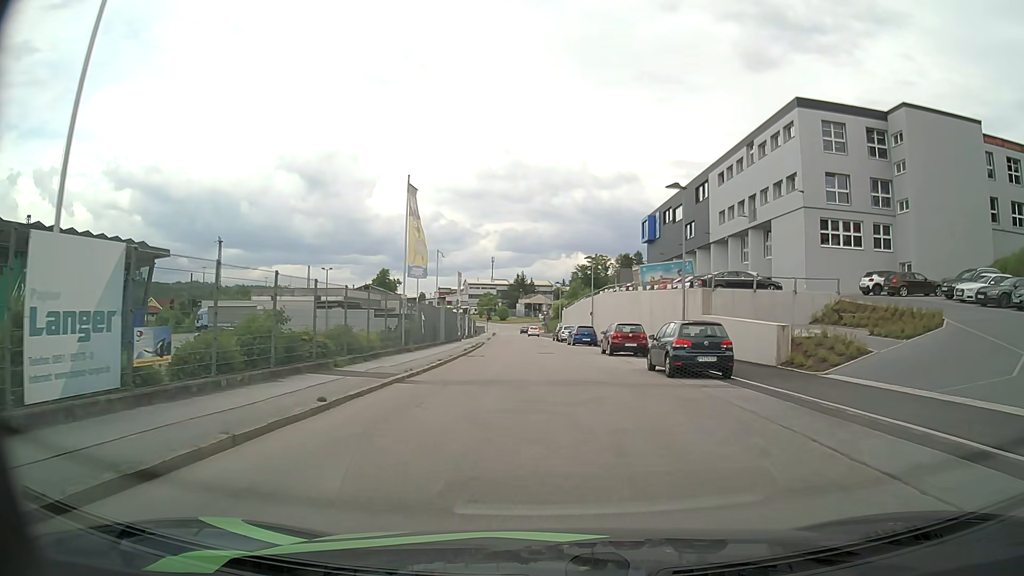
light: Day
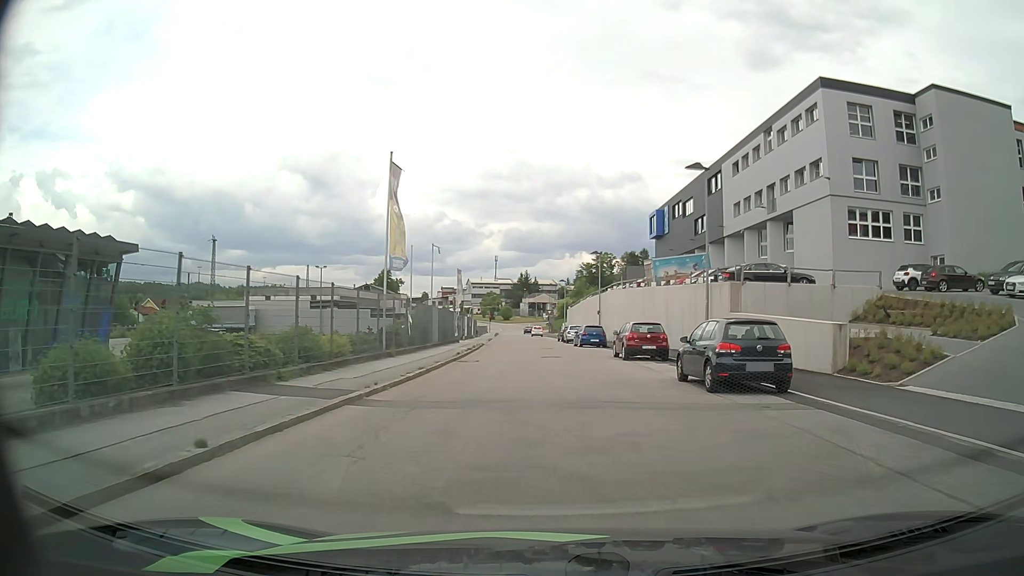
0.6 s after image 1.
(0.0, +4.0) m; -1°
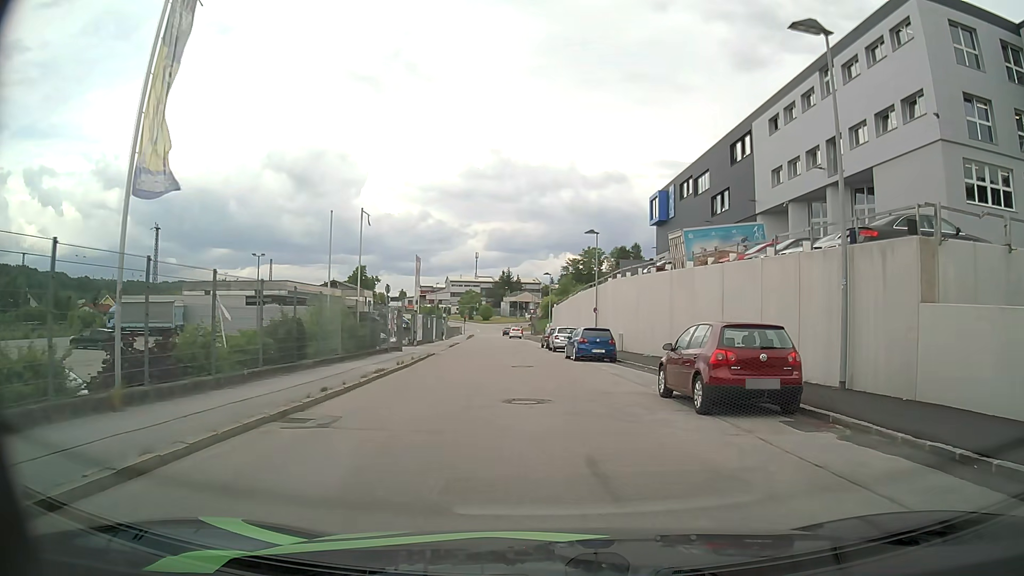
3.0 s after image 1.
(+0.3, +15.0) m; +2°
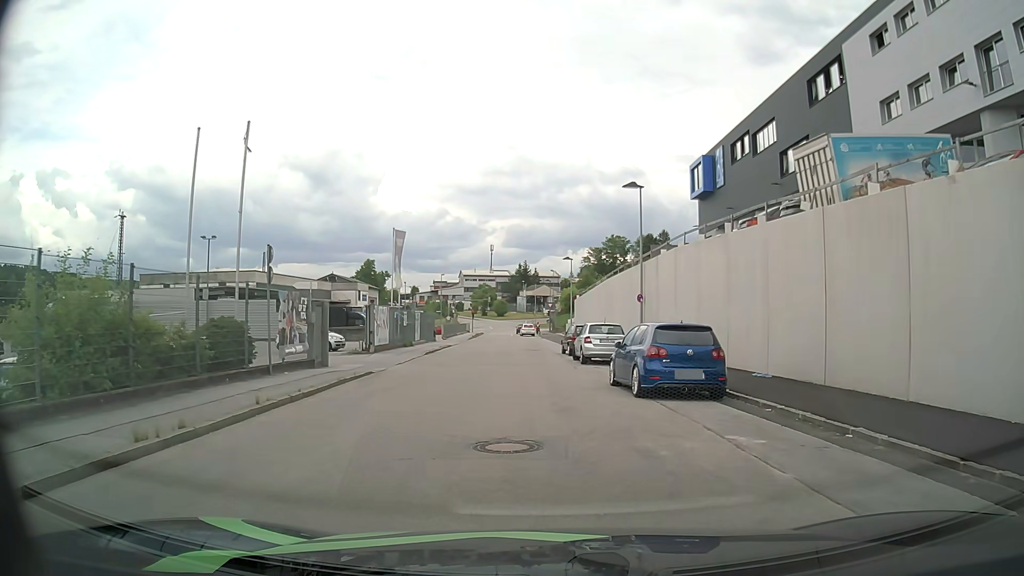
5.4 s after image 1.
(0.0, +15.1) m; -2°
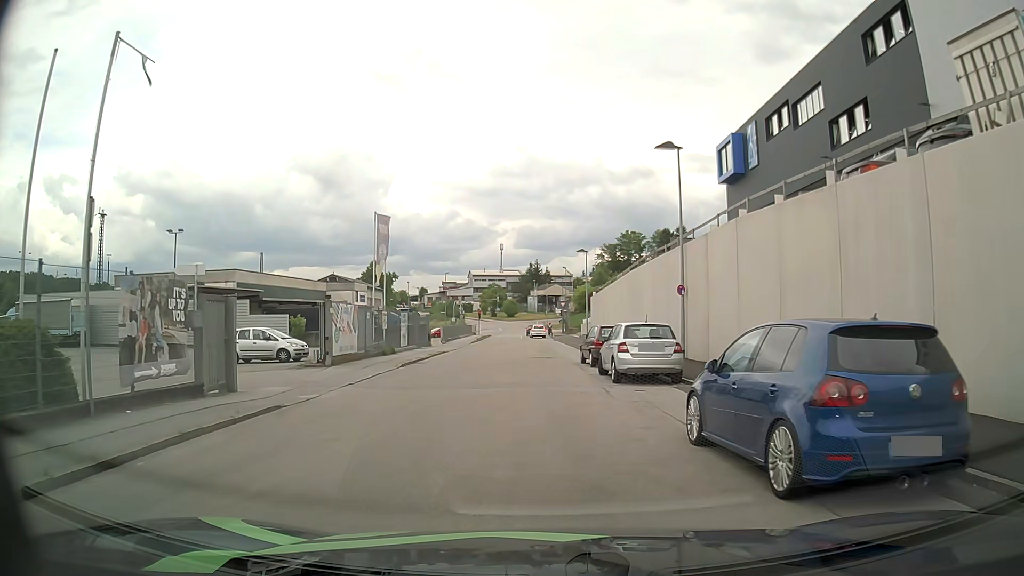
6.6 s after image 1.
(0.0, +7.5) m; -1°
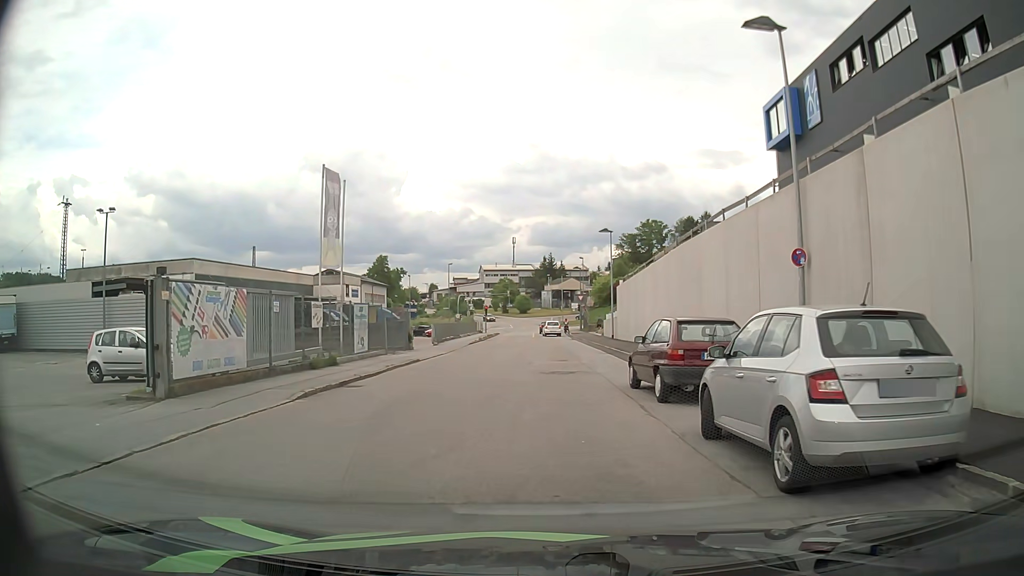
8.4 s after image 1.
(-0.1, +11.1) m; -1°
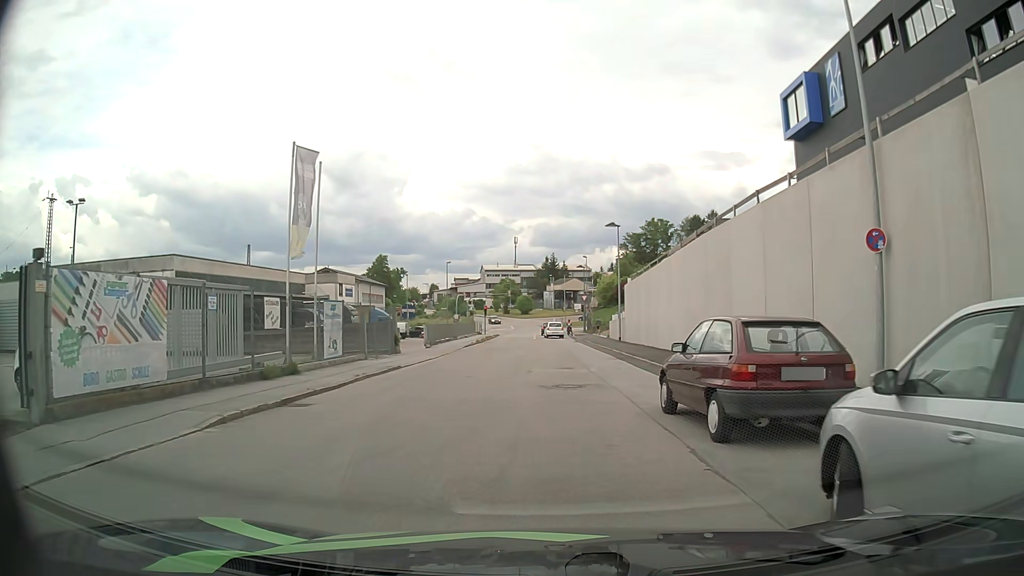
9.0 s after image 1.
(0.0, +3.6) m; 0°
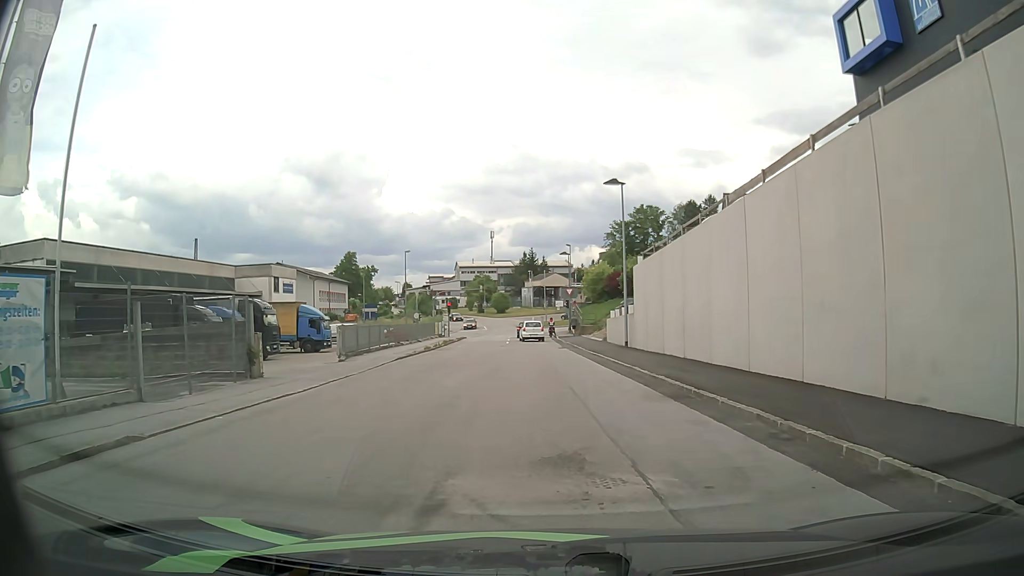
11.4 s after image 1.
(0.0, +14.2) m; +1°
